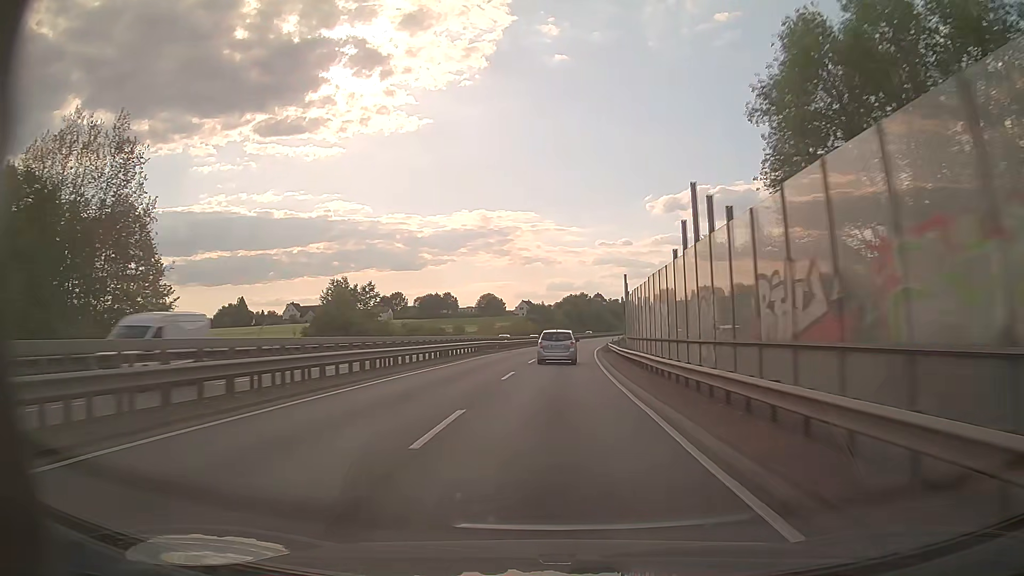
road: trunk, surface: asphalt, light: Day
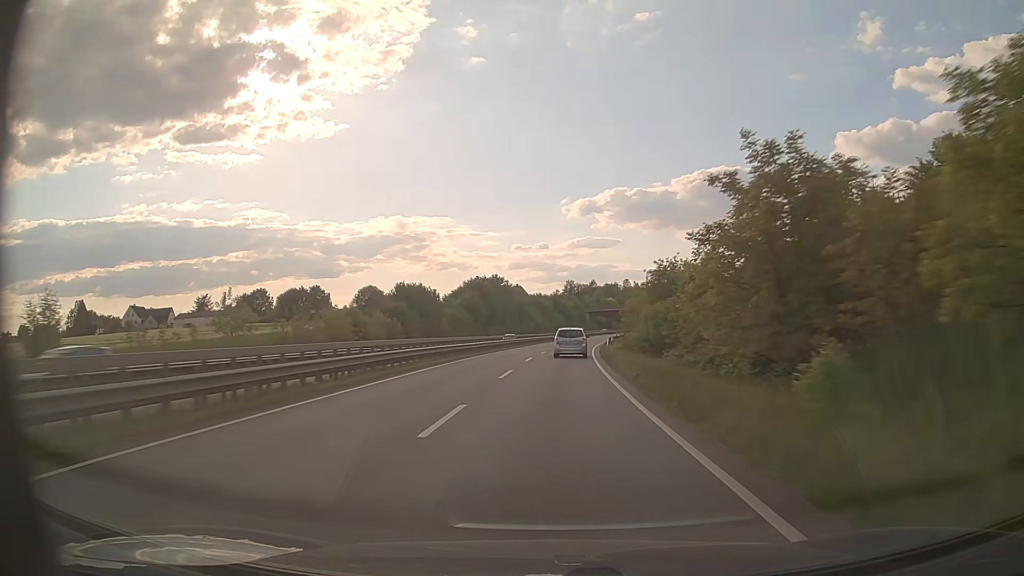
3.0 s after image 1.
(+5.4, +83.1) m; +7°
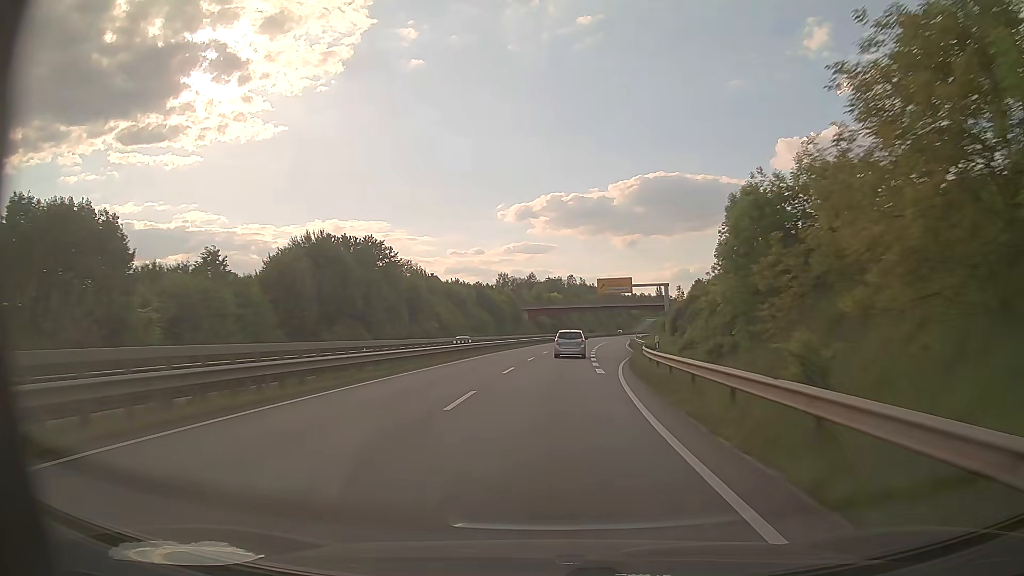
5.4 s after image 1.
(+3.2, +67.2) m; +5°
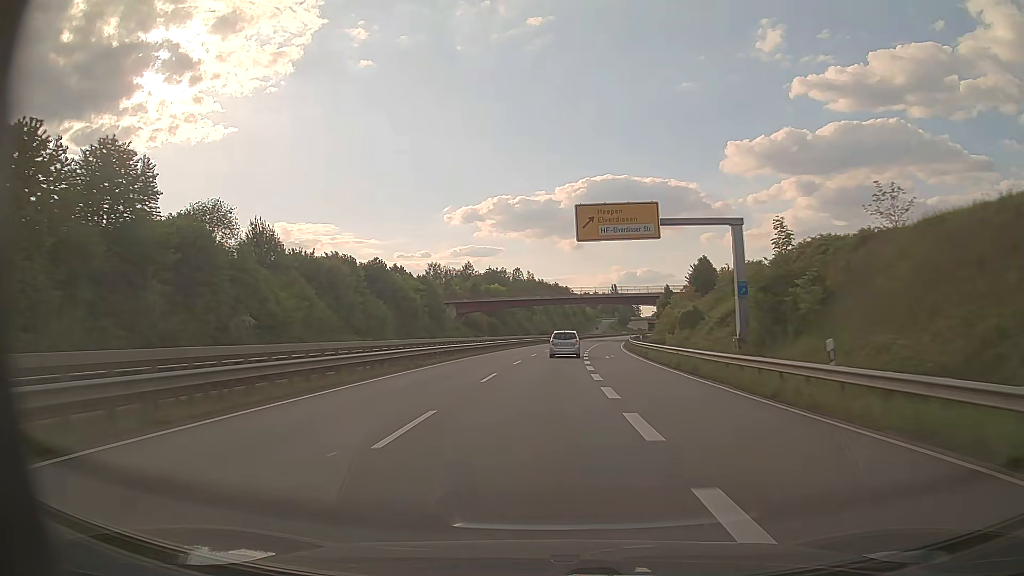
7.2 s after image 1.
(+2.1, +50.6) m; +4°
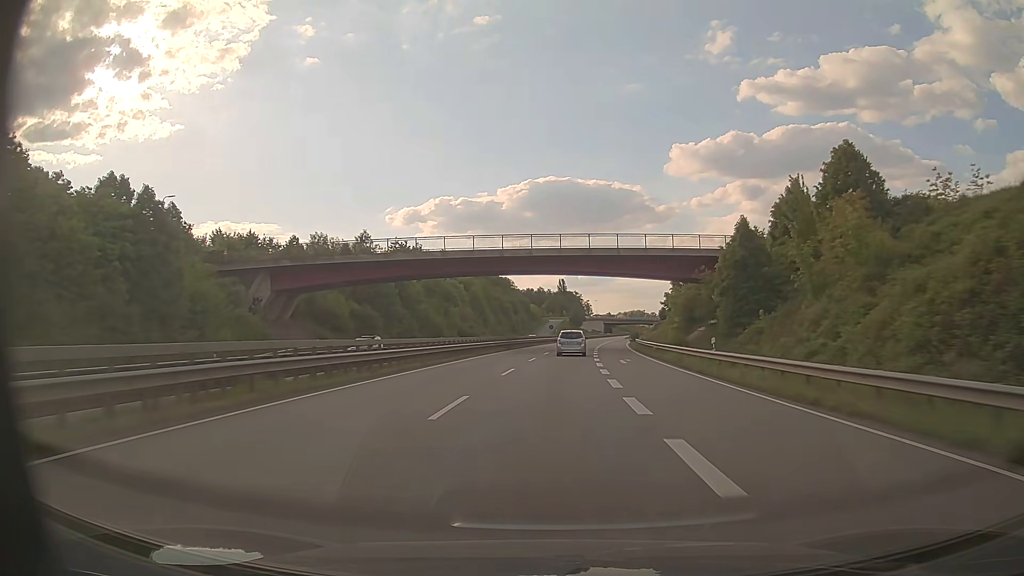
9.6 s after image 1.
(+2.9, +67.9) m; +5°
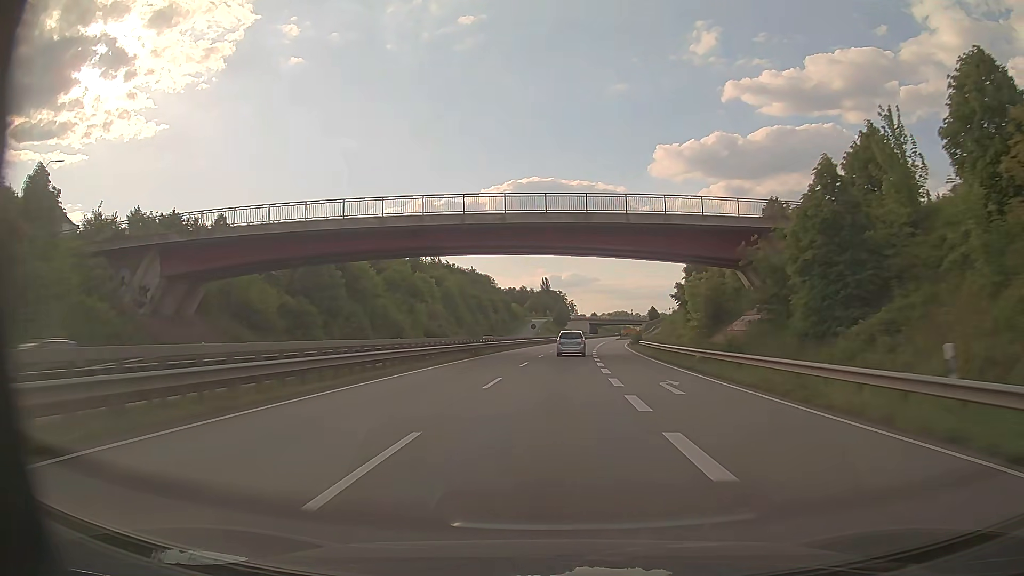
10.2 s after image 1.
(+0.2, +17.1) m; +1°
(0, +10) (0, +20) (+1, +30) (+1, +40) (+2, +50) (+2, +60) (+3, +70) (+4, +80) (+5, +90) (+6, +100) m
